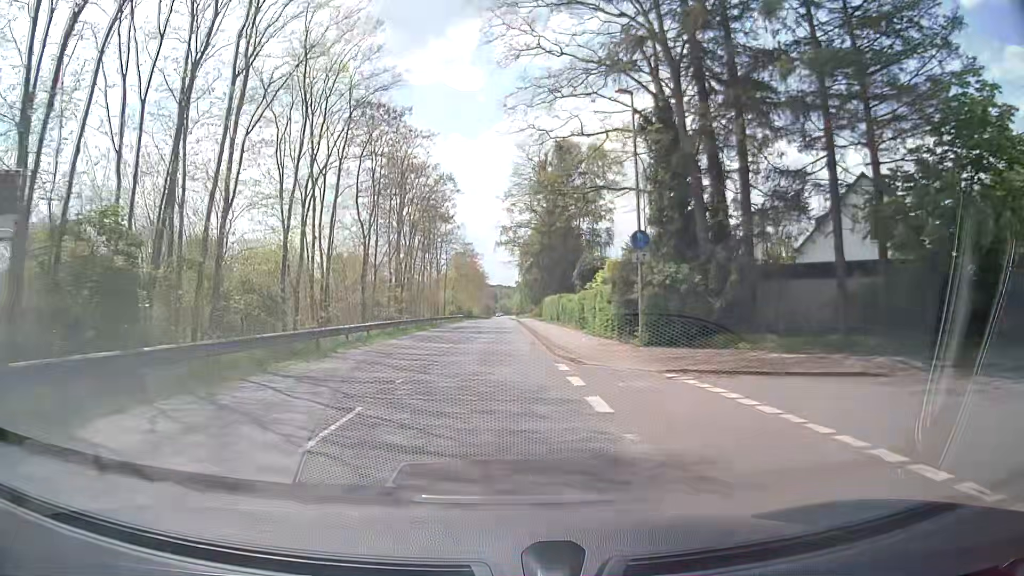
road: tertiary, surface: asphalt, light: Day
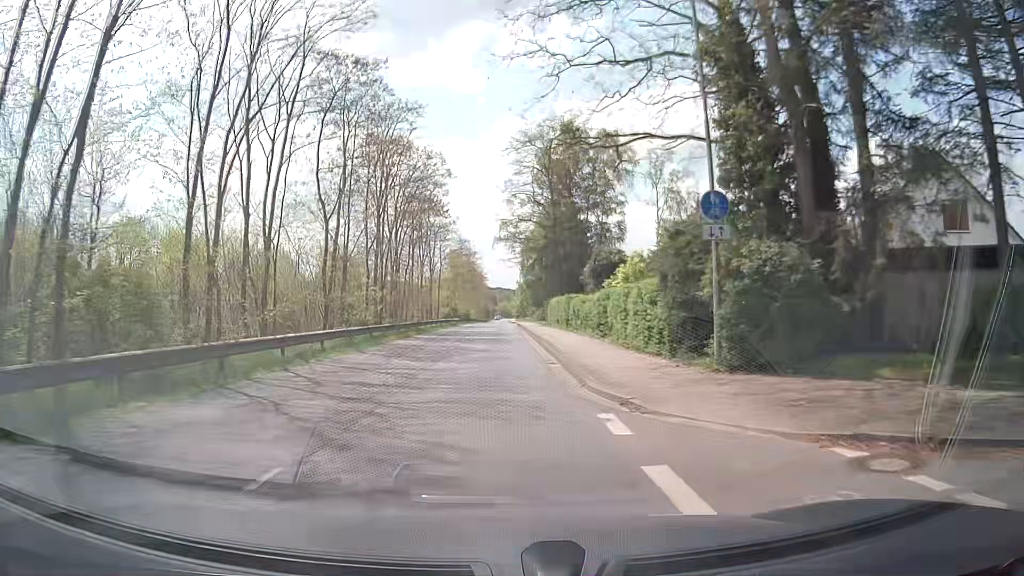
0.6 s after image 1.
(0.0, +7.3) m; 0°
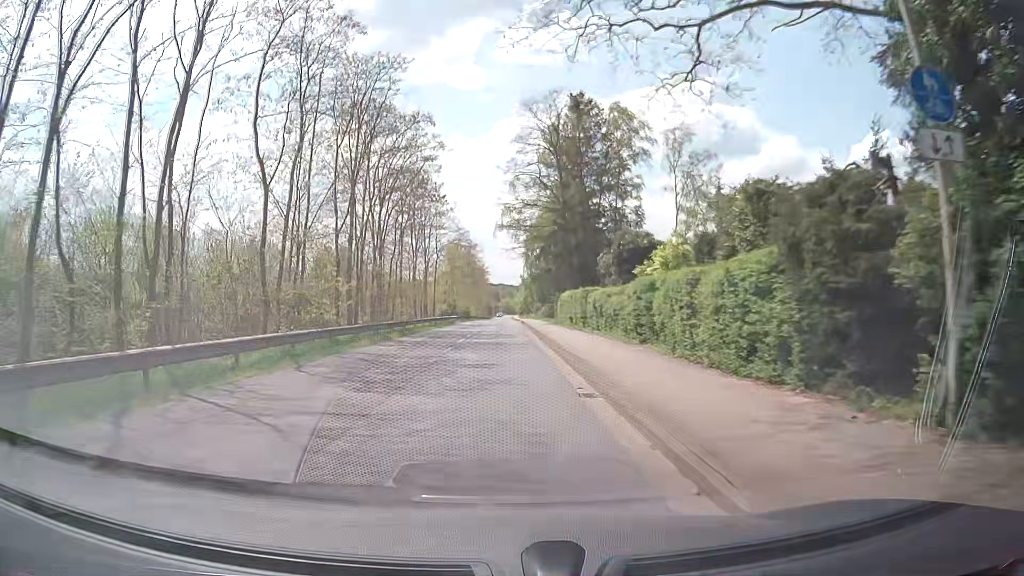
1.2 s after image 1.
(-0.1, +7.3) m; 0°
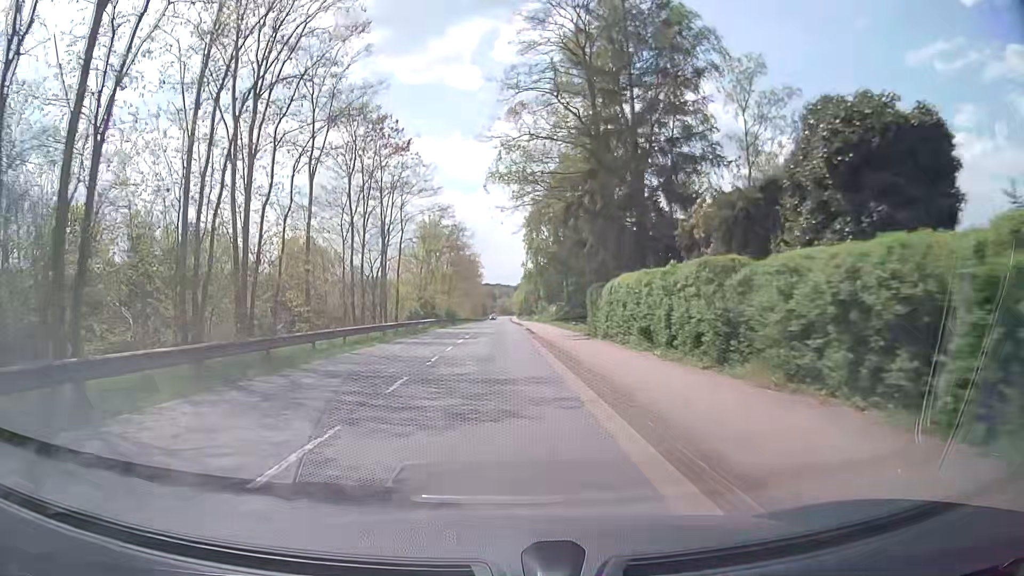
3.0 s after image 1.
(-0.1, +21.9) m; 0°
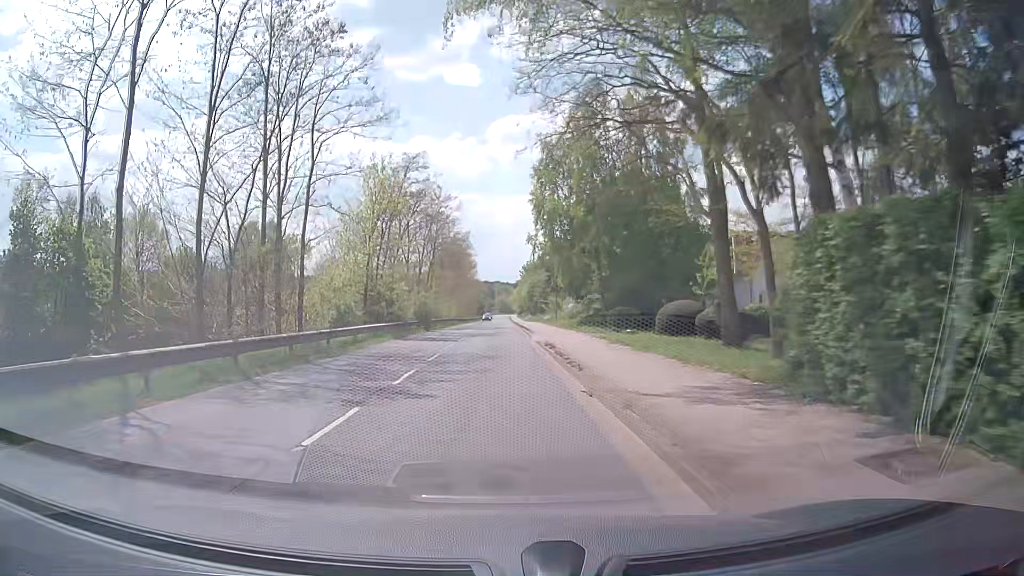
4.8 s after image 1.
(0.0, +22.0) m; 0°
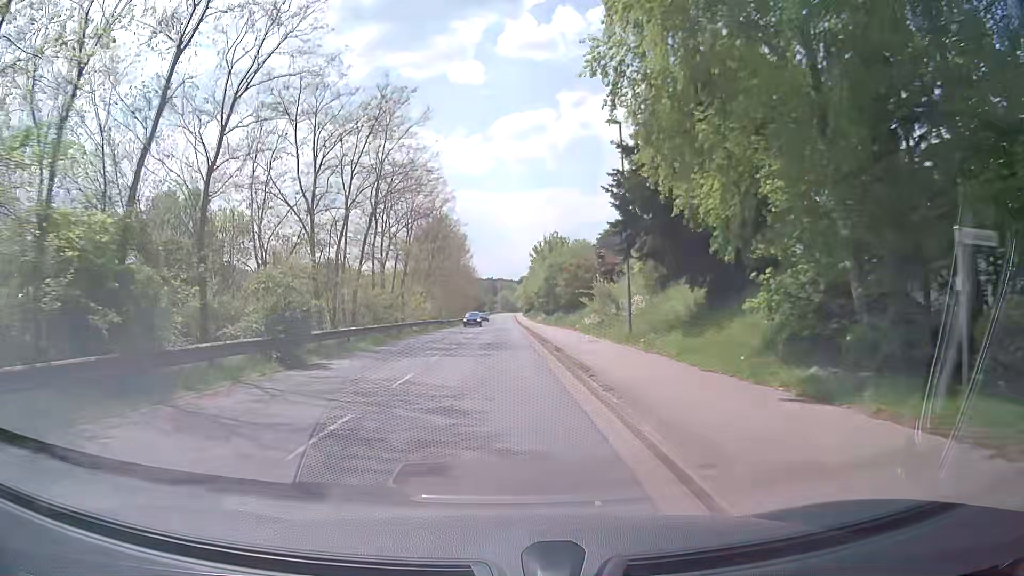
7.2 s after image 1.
(+0.1, +29.6) m; 0°
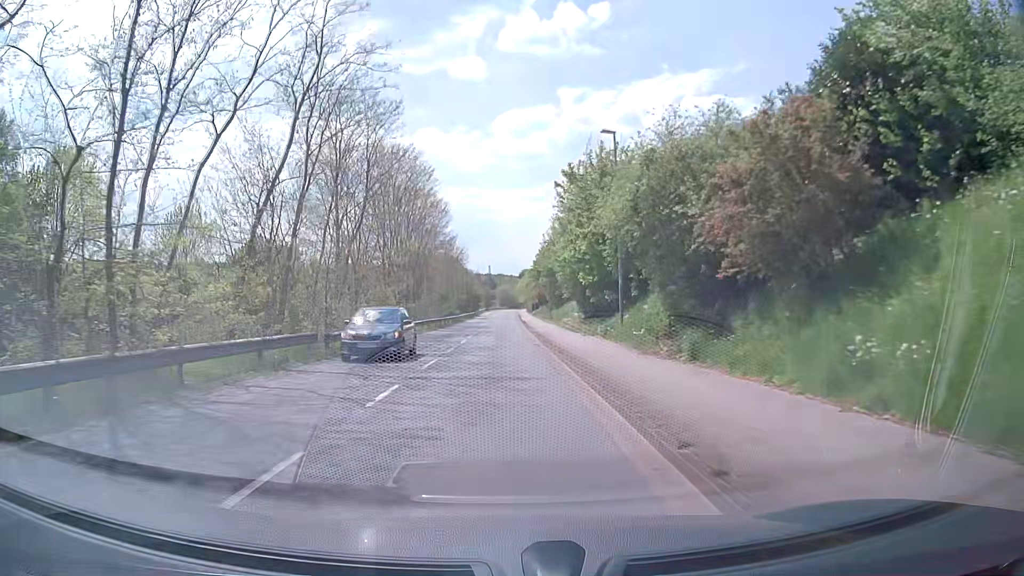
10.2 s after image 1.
(-0.1, +37.7) m; 0°
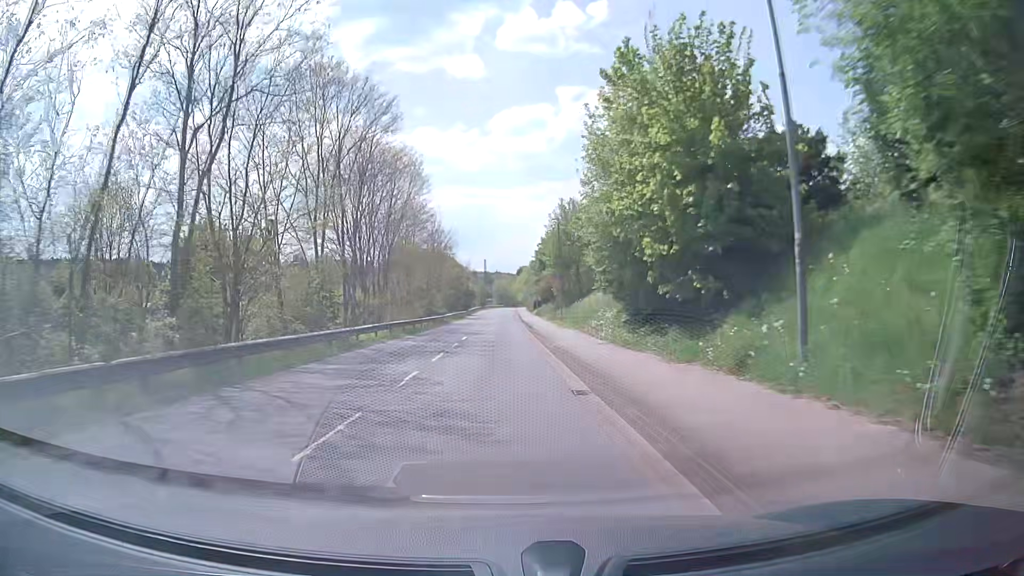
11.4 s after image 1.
(0.0, +15.4) m; 0°
